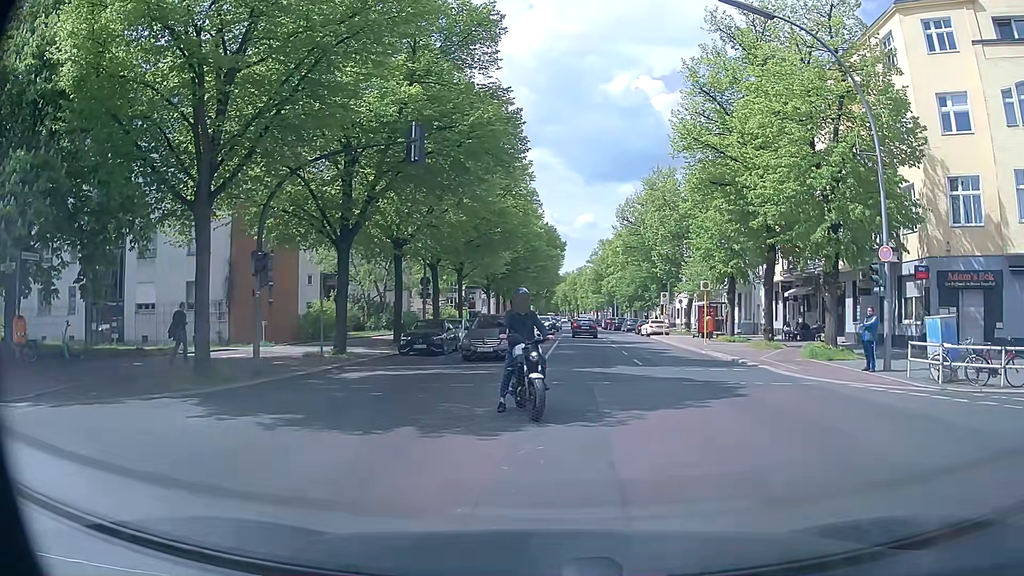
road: tertiary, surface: asphalt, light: Day
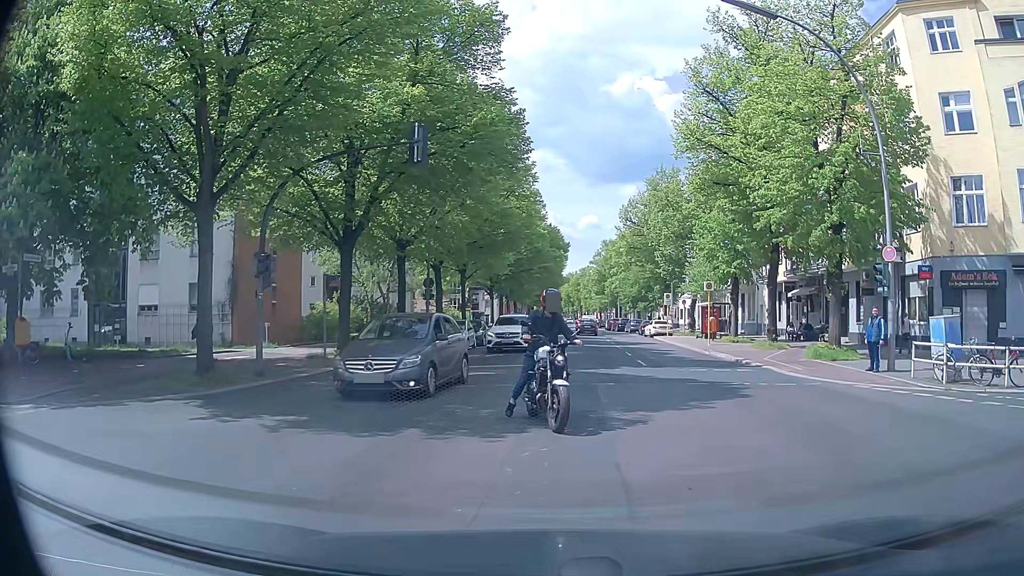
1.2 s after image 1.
(0.0, +0.1) m; 0°
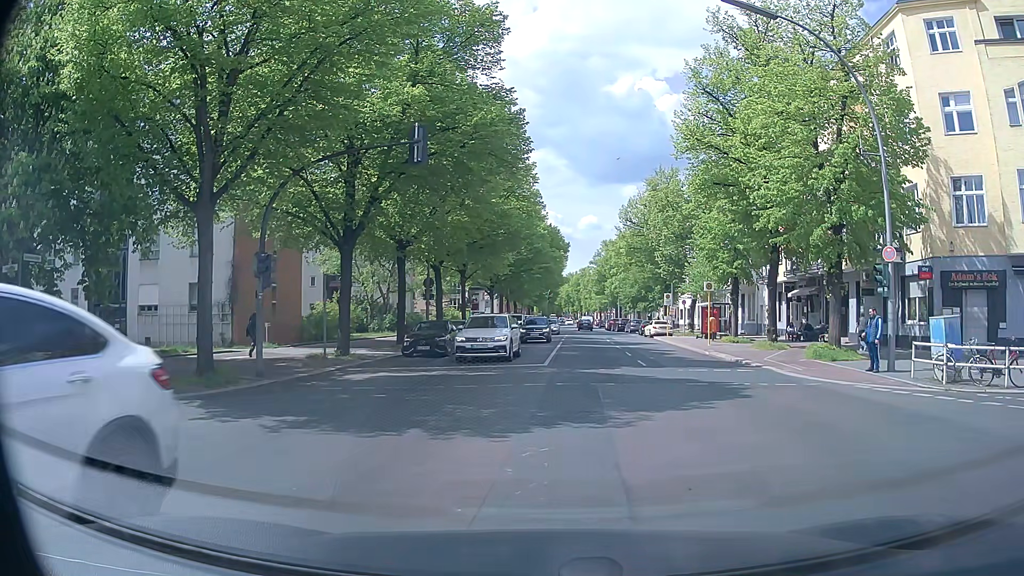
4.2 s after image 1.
(0.0, 0.0) m; 0°
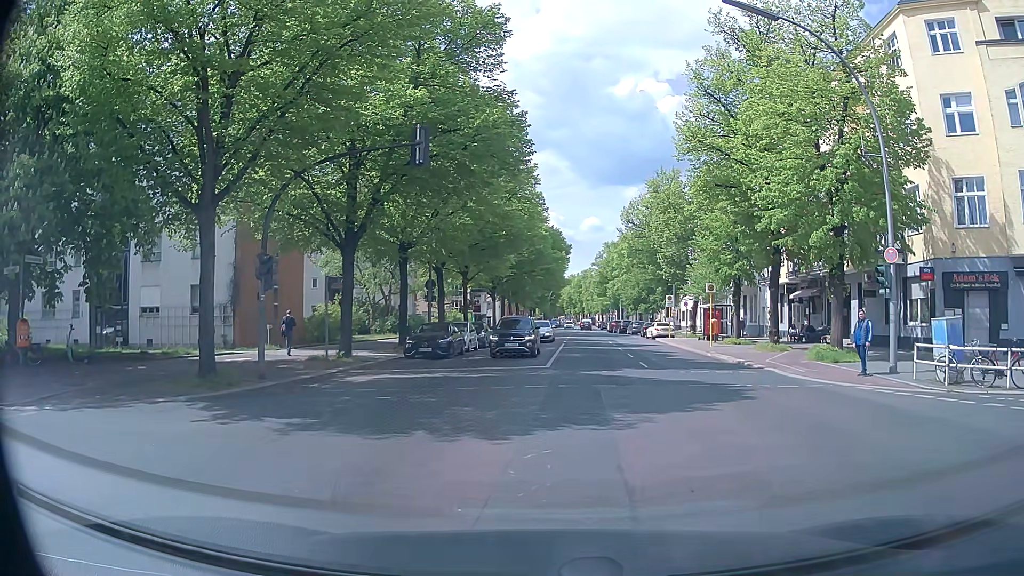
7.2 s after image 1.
(0.0, 0.0) m; 0°
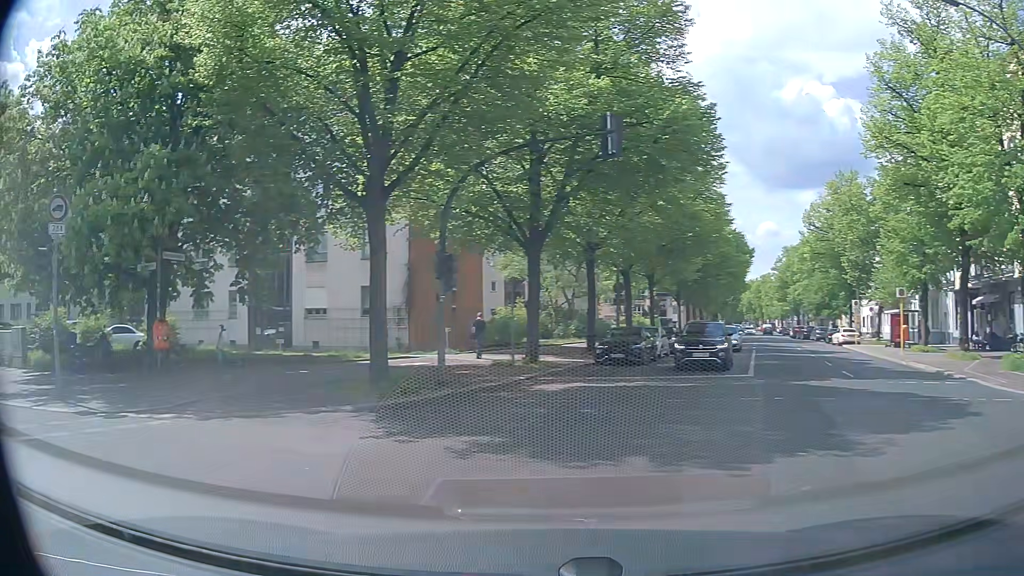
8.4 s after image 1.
(-0.2, +1.7) m; -16°
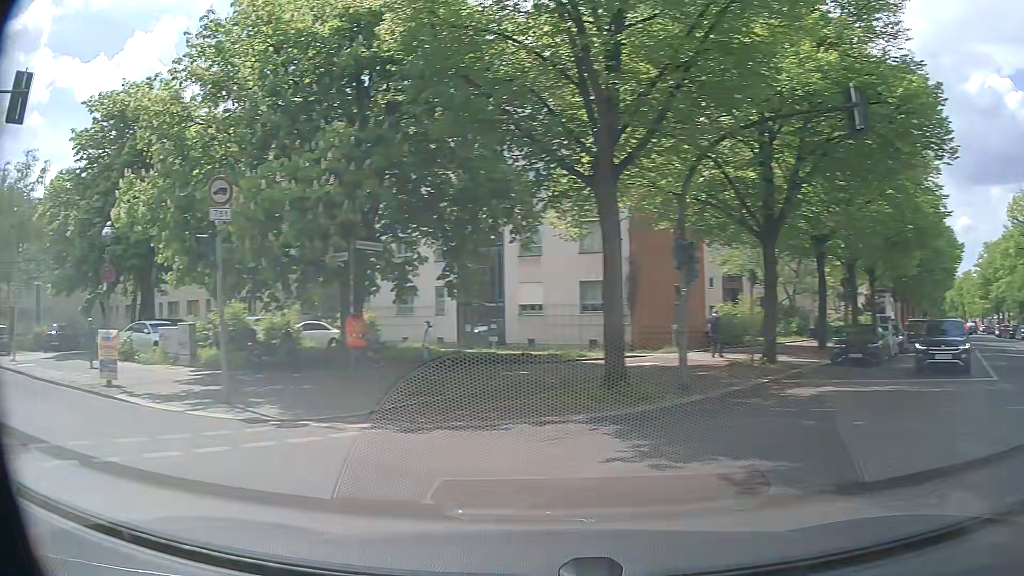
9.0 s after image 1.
(-0.3, +2.0) m; -18°
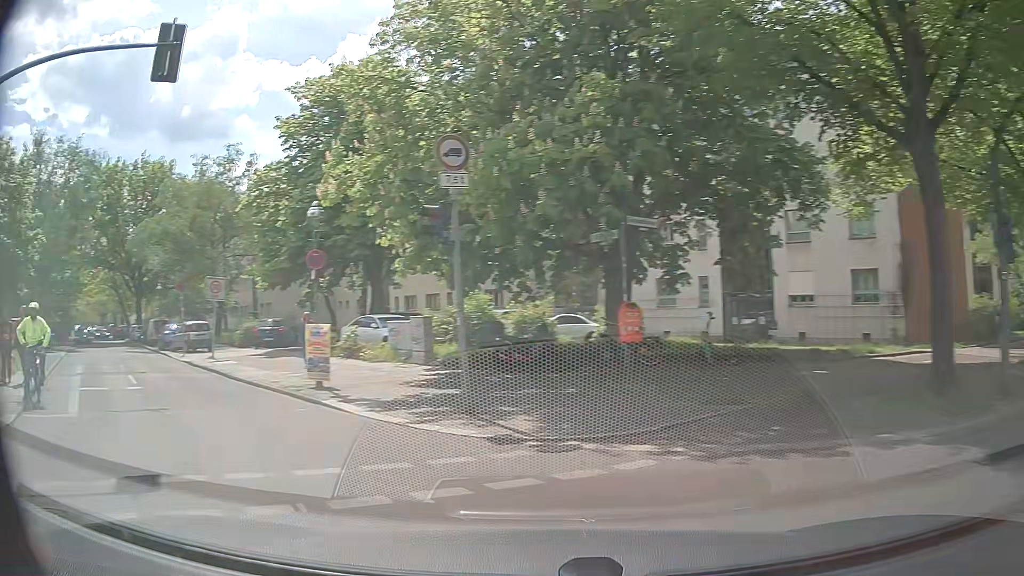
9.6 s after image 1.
(-0.5, +2.8) m; -19°
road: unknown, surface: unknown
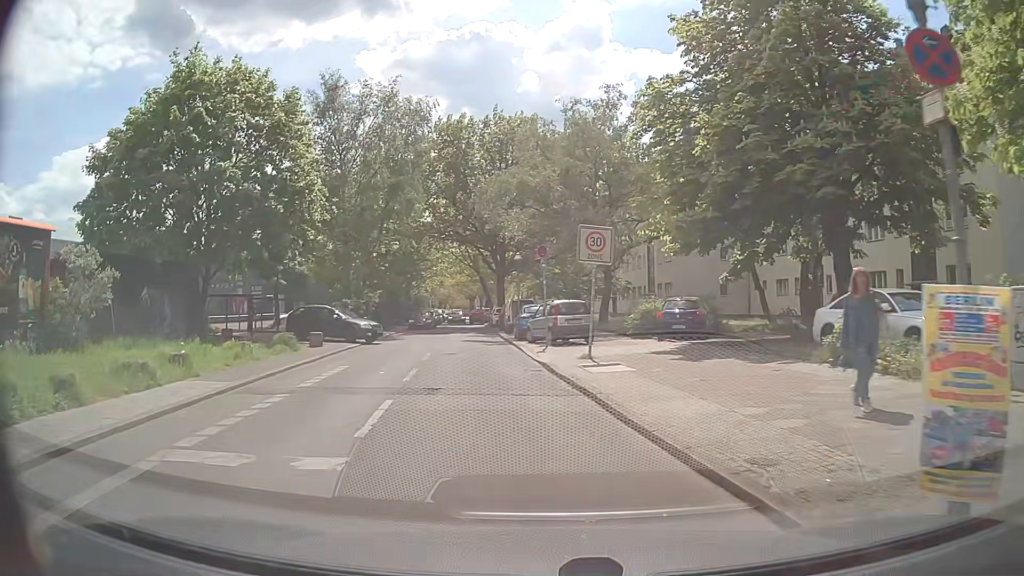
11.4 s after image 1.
(-4.4, +10.4) m; -35°
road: residential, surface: concrete
